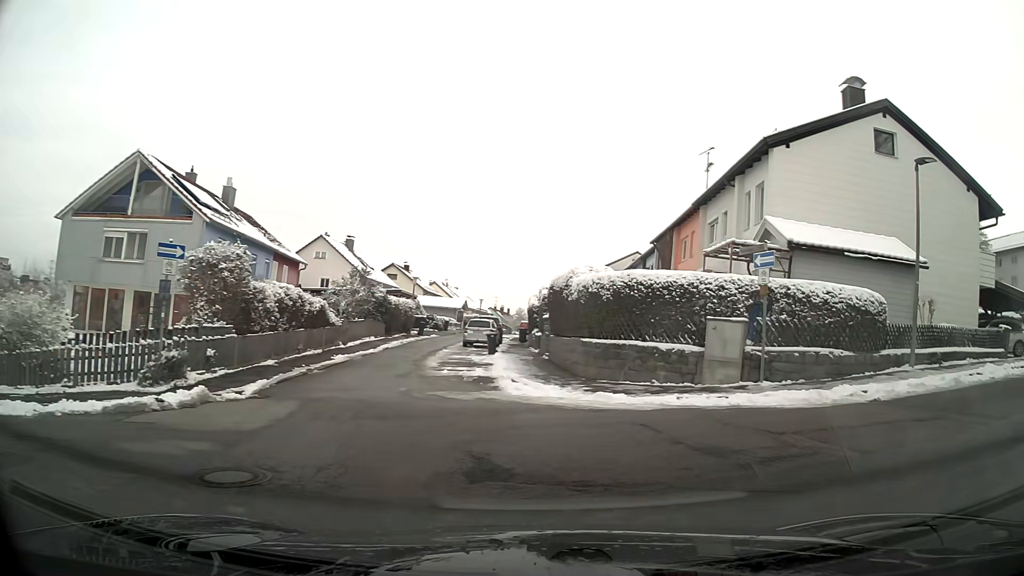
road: residential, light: Day
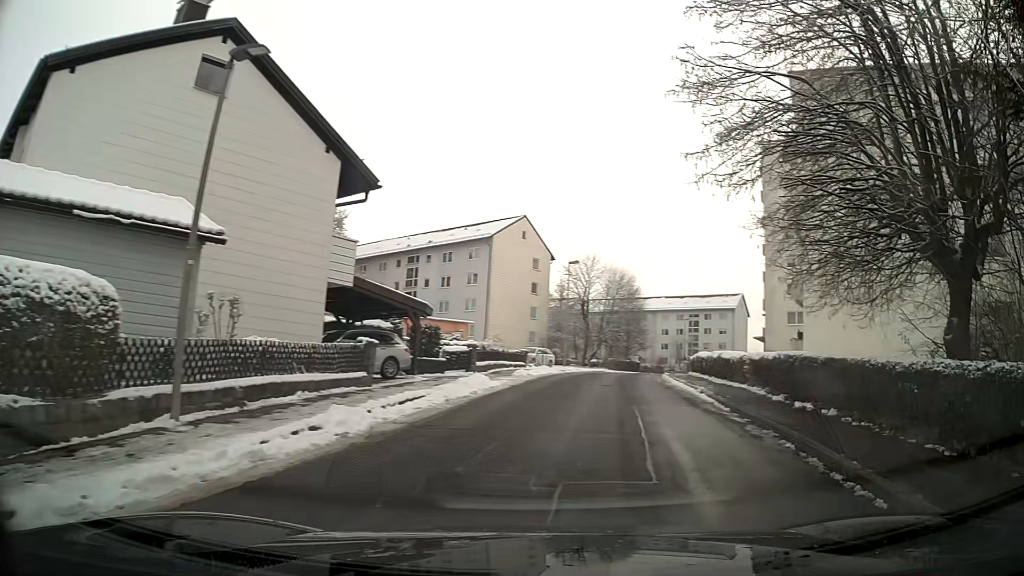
(+3.8, +6.7) m; +53°
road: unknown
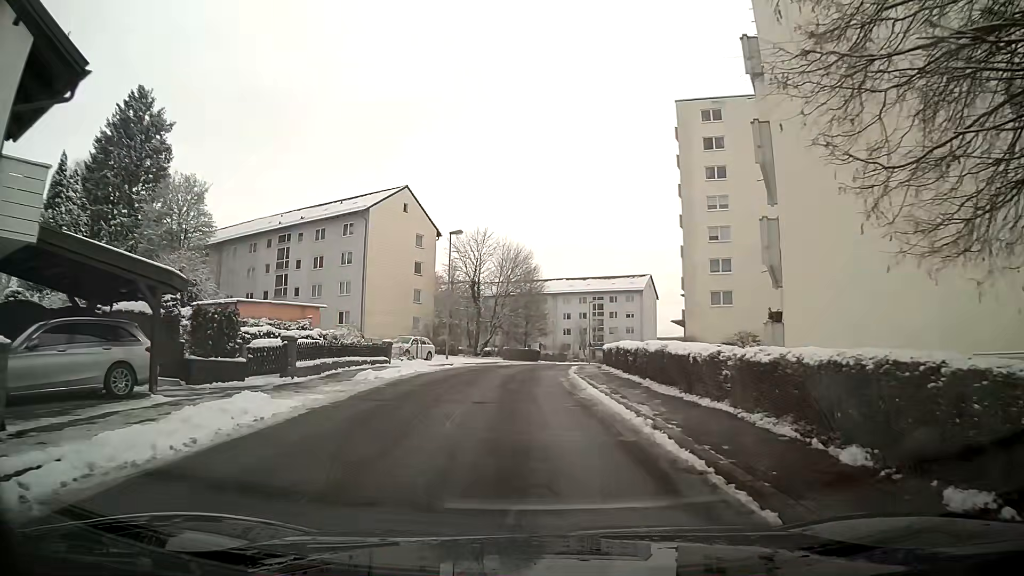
(+1.0, +9.0) m; +7°
(0, +10) (0, +20) (0, +30) (+1, +40) (+3, +50) (+6, +59) (+8, +69) (+3, +77) (-6, +82) (-15, +86) m
